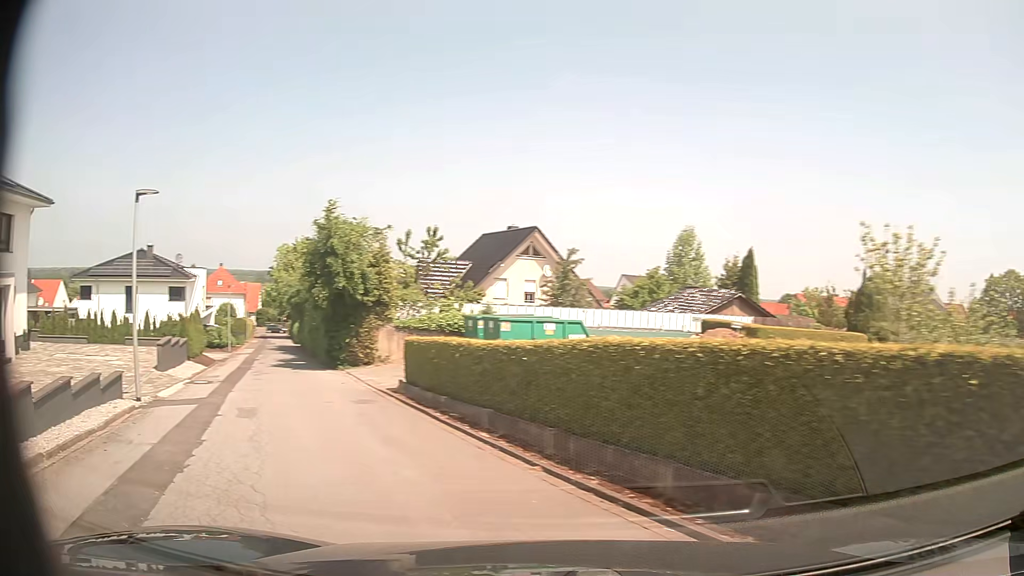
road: residential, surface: asphalt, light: Day
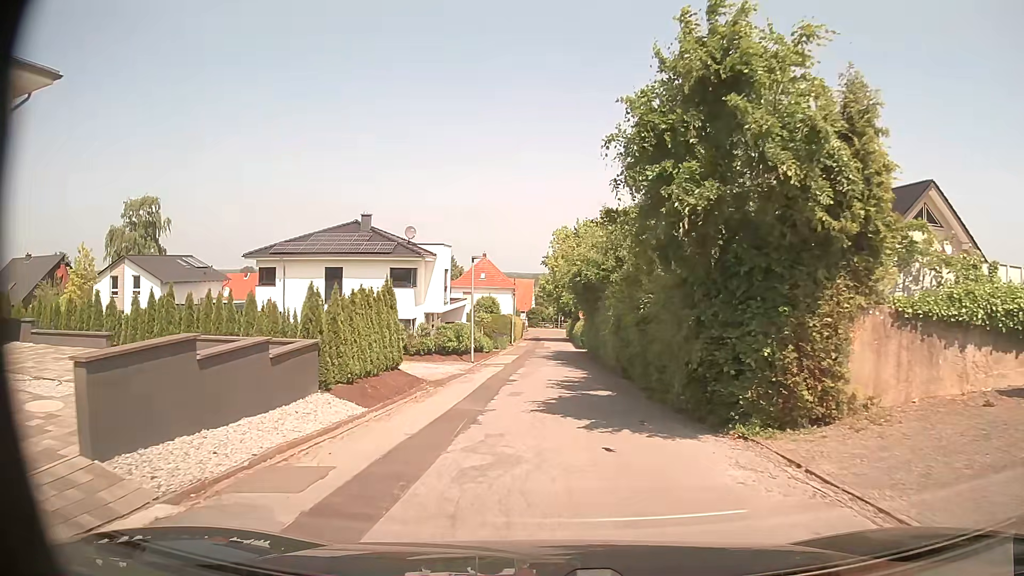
(-6.8, +16.3) m; -26°
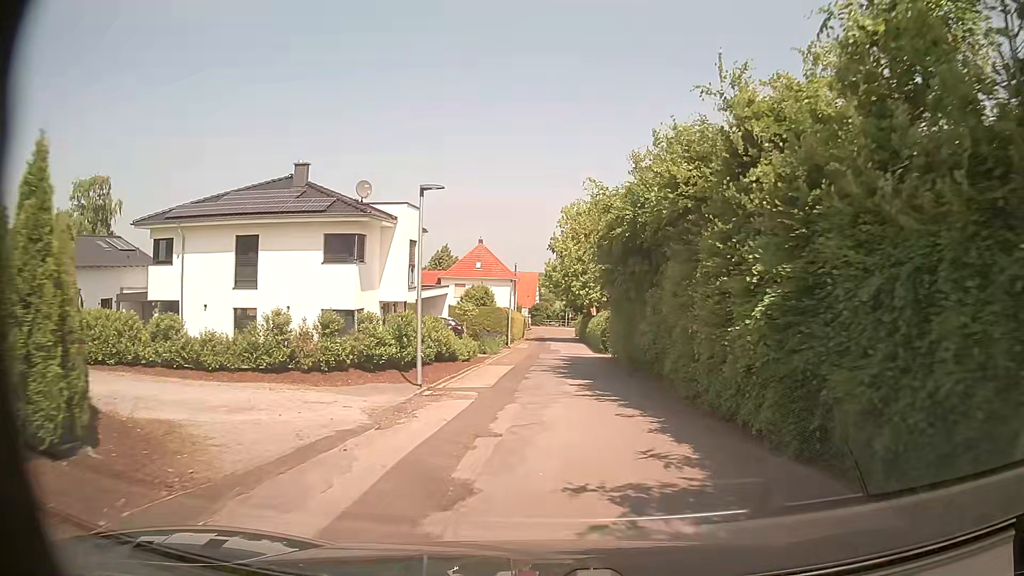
(-0.2, +14.0) m; 0°
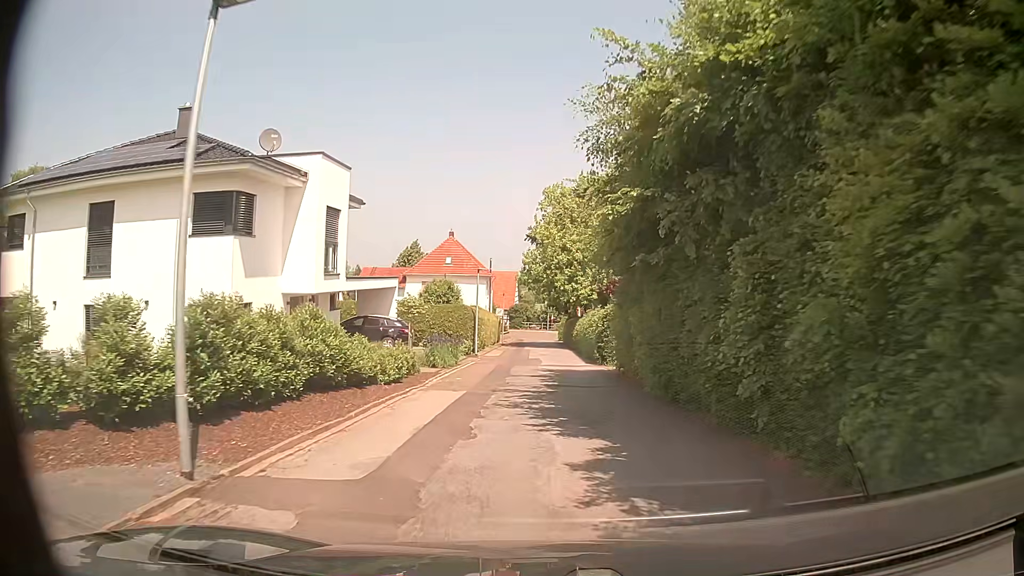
(+0.2, +9.8) m; +2°
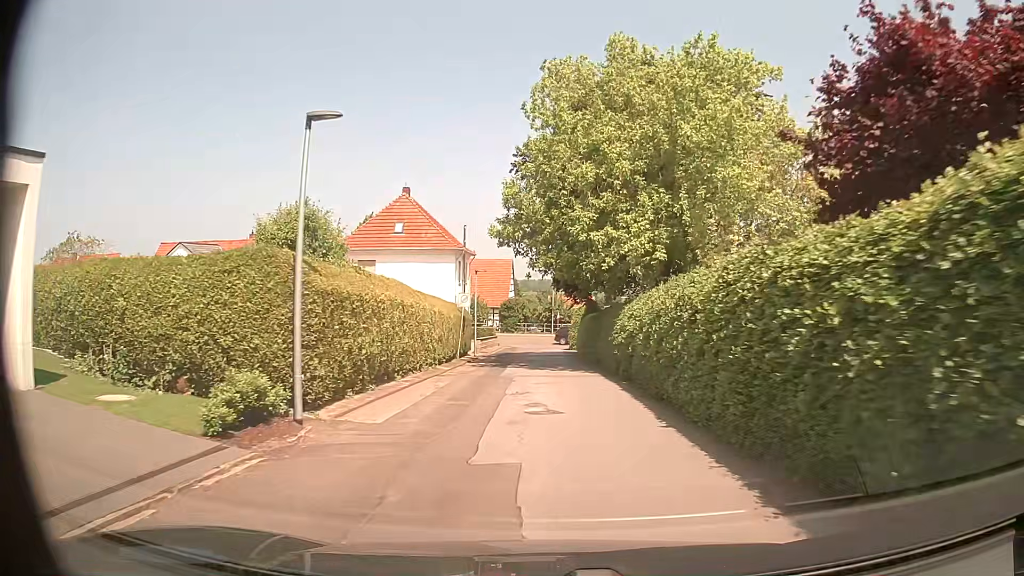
(-0.2, +26.2) m; 0°
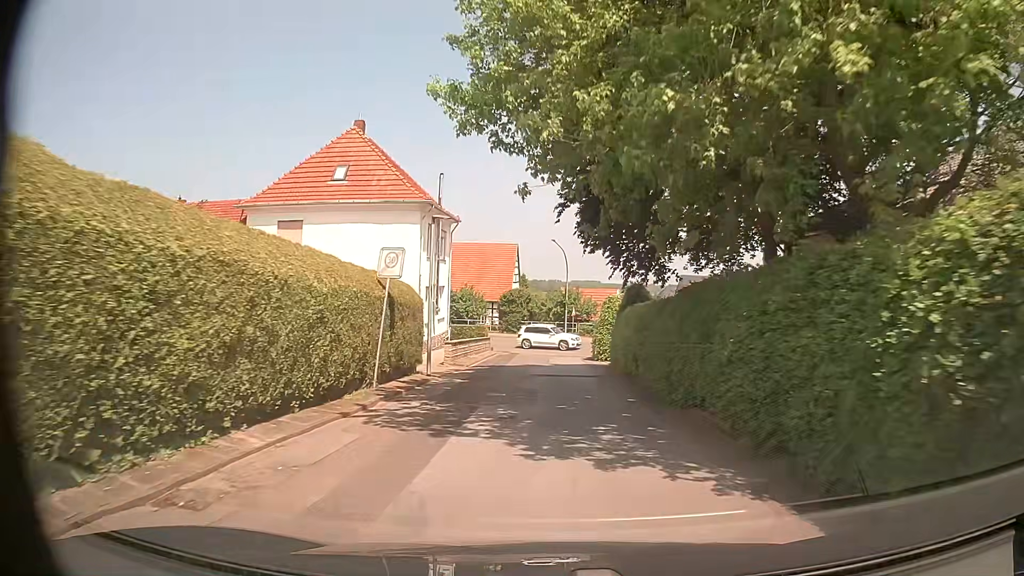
(-0.3, +16.5) m; -1°
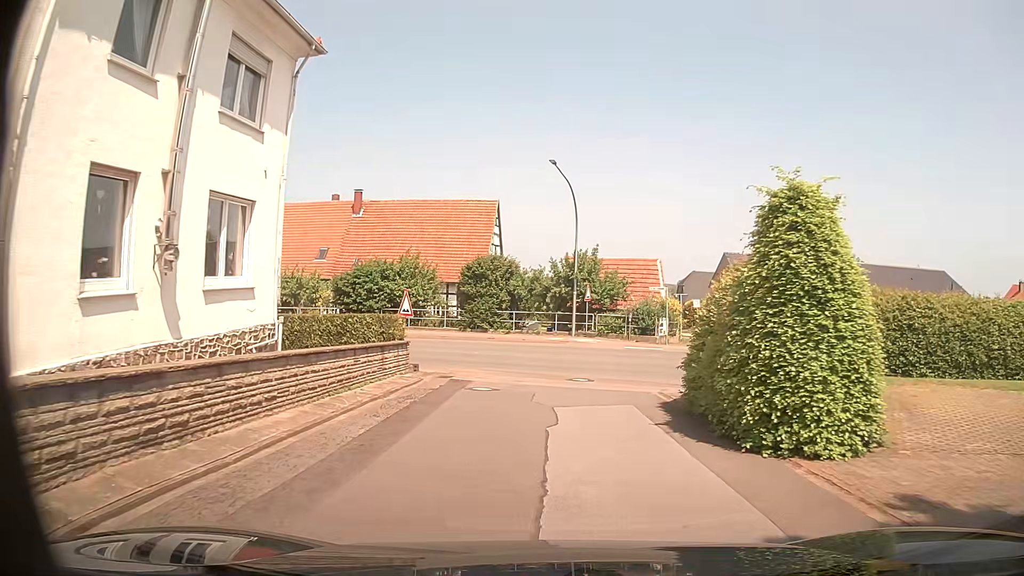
(0.0, +24.2) m; +1°
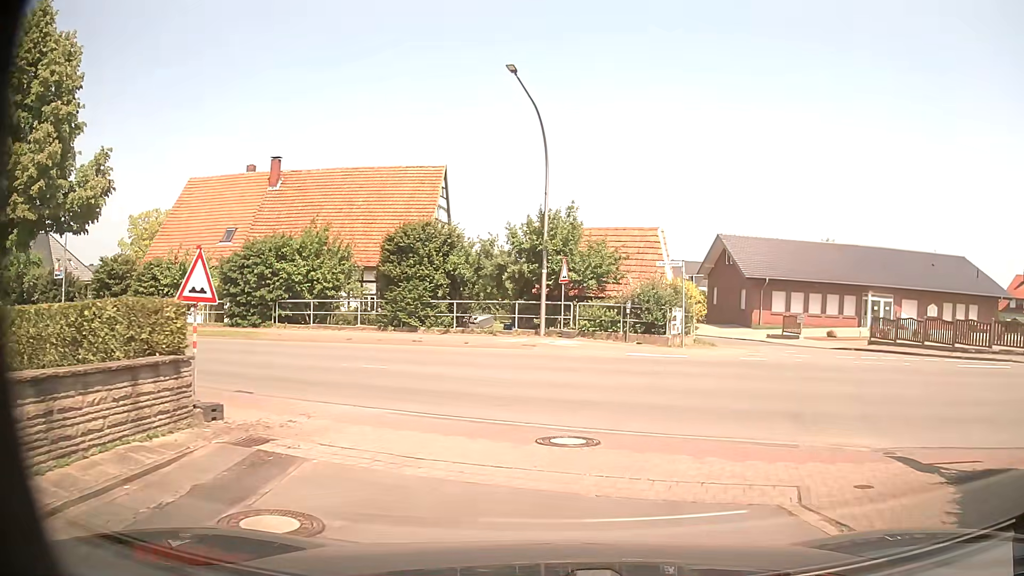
(+0.1, +10.3) m; +3°
